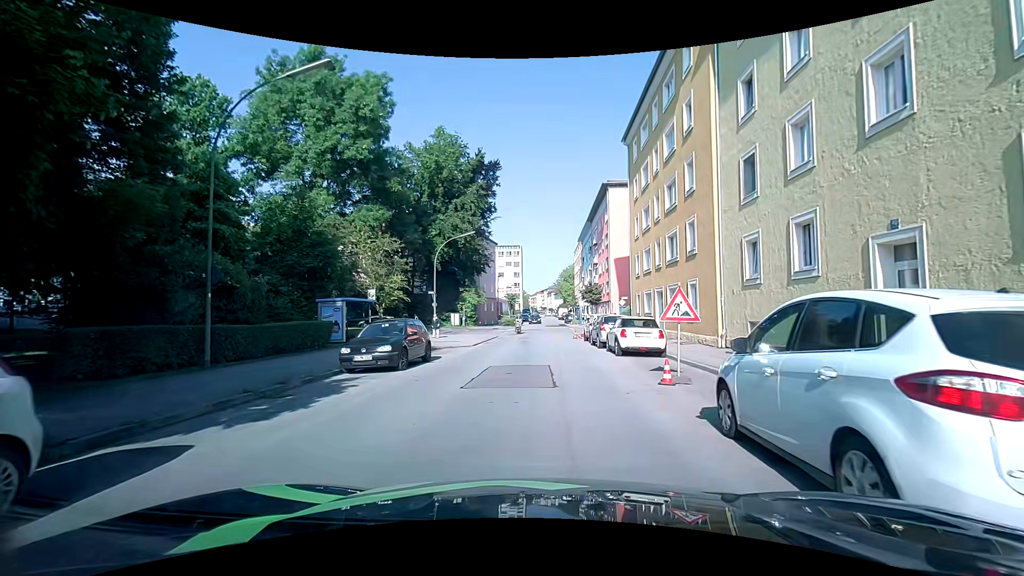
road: tertiary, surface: asphalt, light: Day
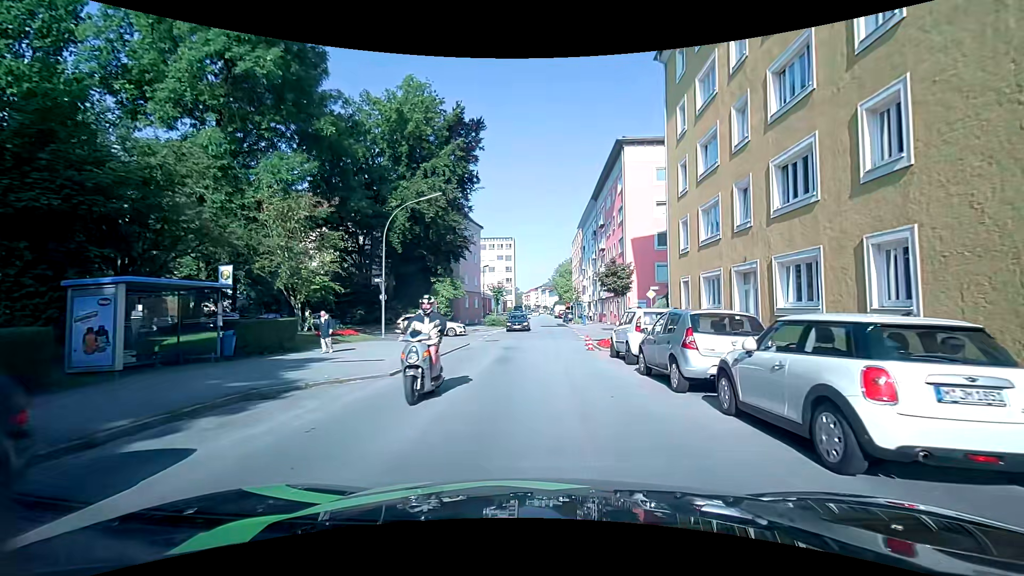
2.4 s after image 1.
(+0.2, +13.4) m; -1°
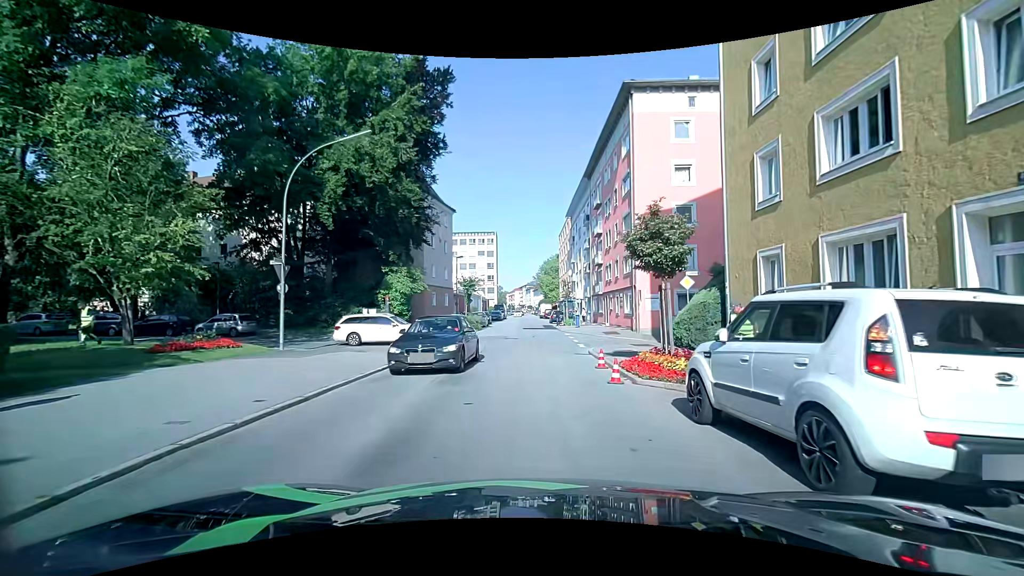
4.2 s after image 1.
(+0.4, +10.5) m; +4°
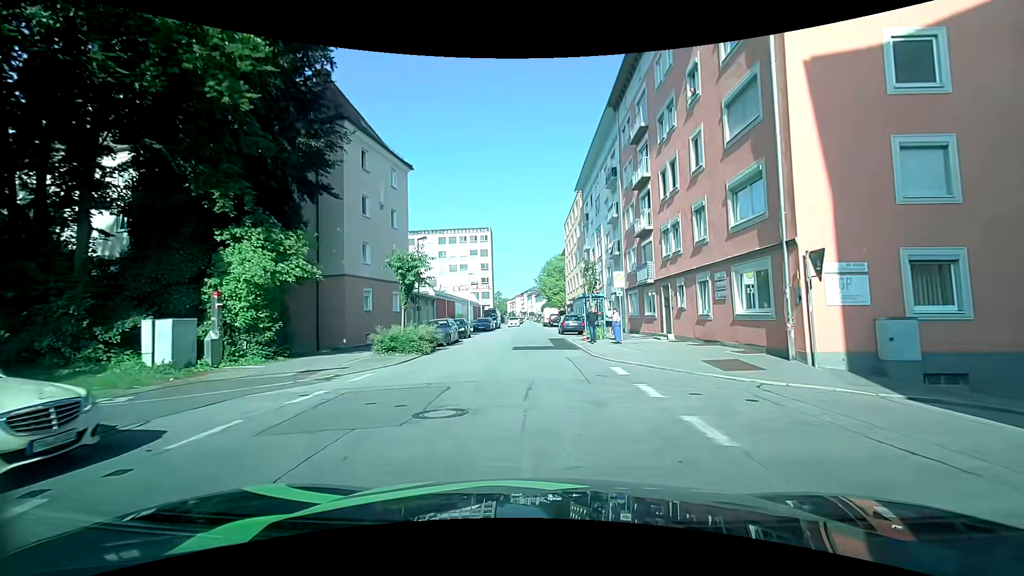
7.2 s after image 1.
(-0.5, +19.7) m; -2°
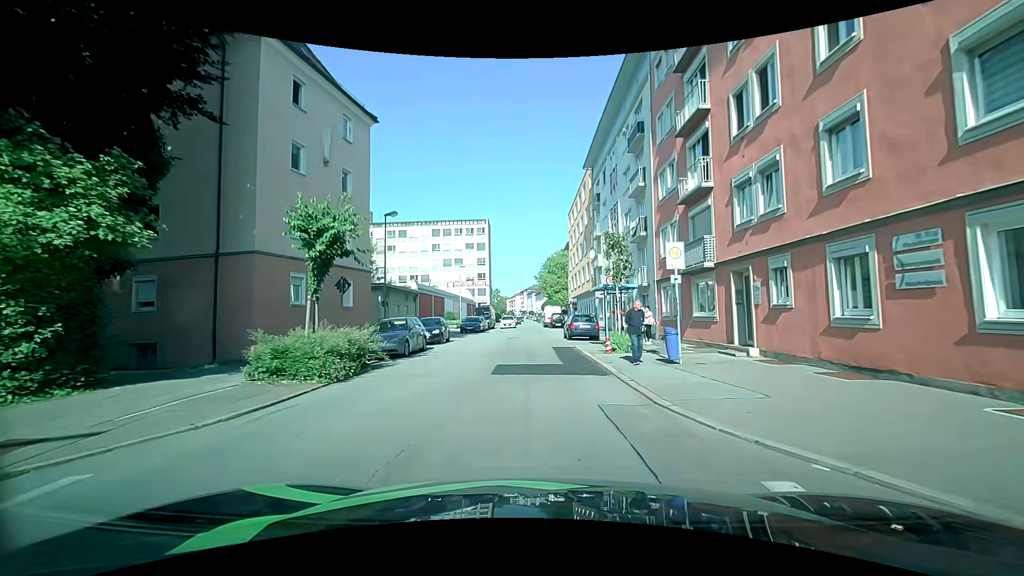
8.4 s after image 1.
(+0.1, +8.8) m; +1°
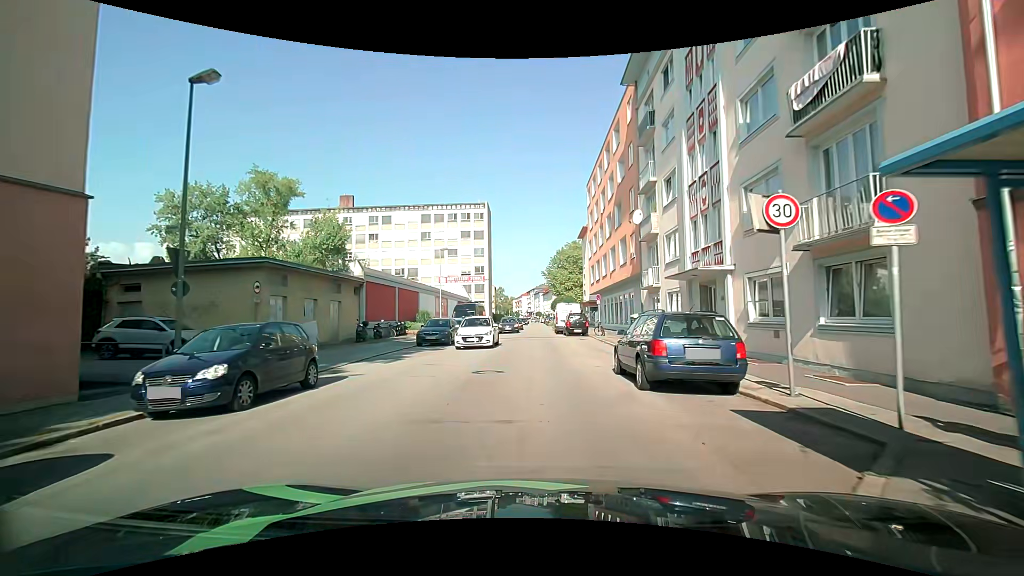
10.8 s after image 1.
(-0.4, +18.1) m; -1°
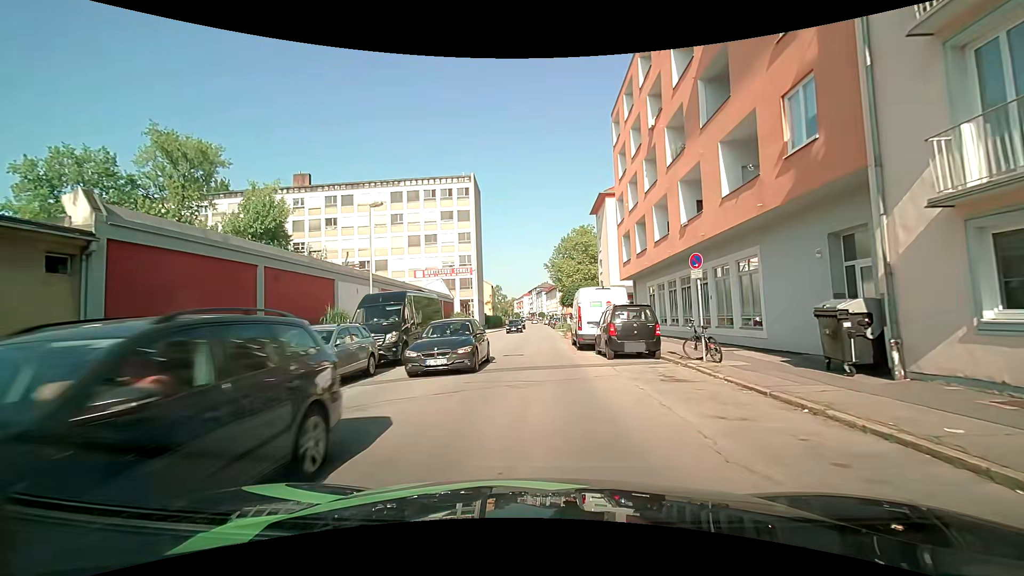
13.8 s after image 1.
(-0.1, +20.6) m; 0°
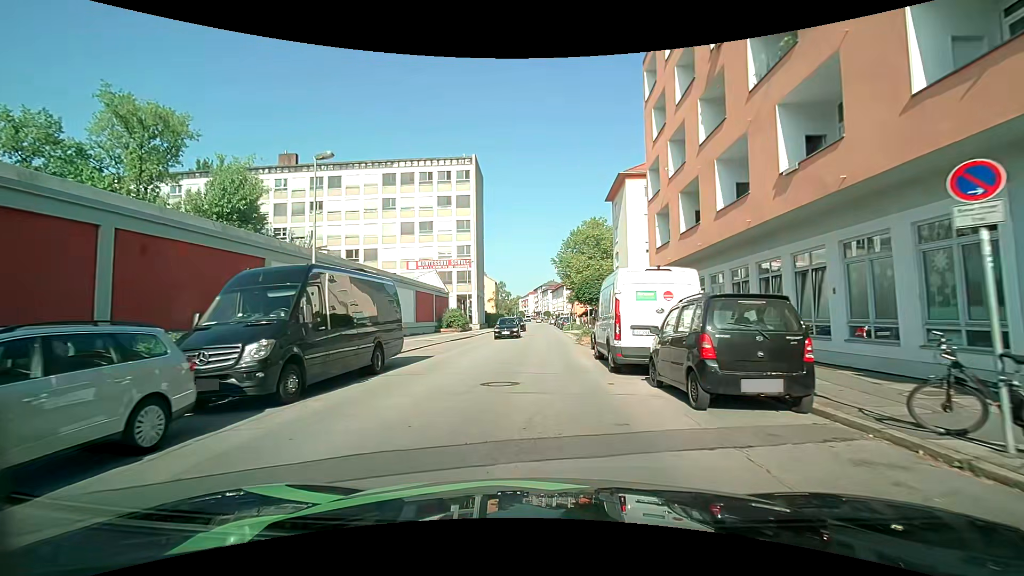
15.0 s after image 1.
(-0.1, +8.0) m; -1°
(0, +10) (0, +20) (0, +30) (0, +40) (0, +50) (0, +60) (0, +70) (0, +80) (0, +90) (0, +100) m
